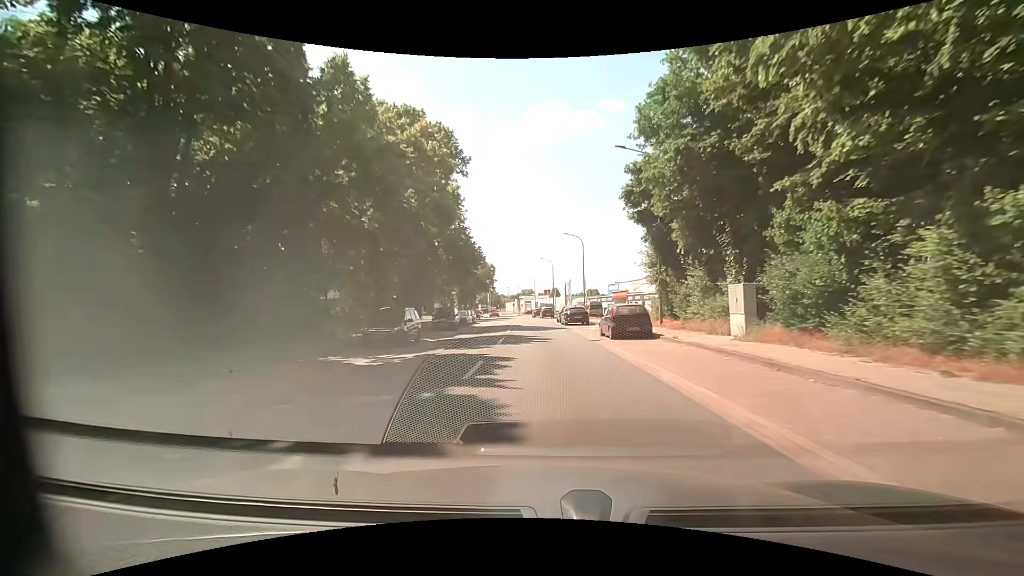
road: tertiary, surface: asphalt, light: Day
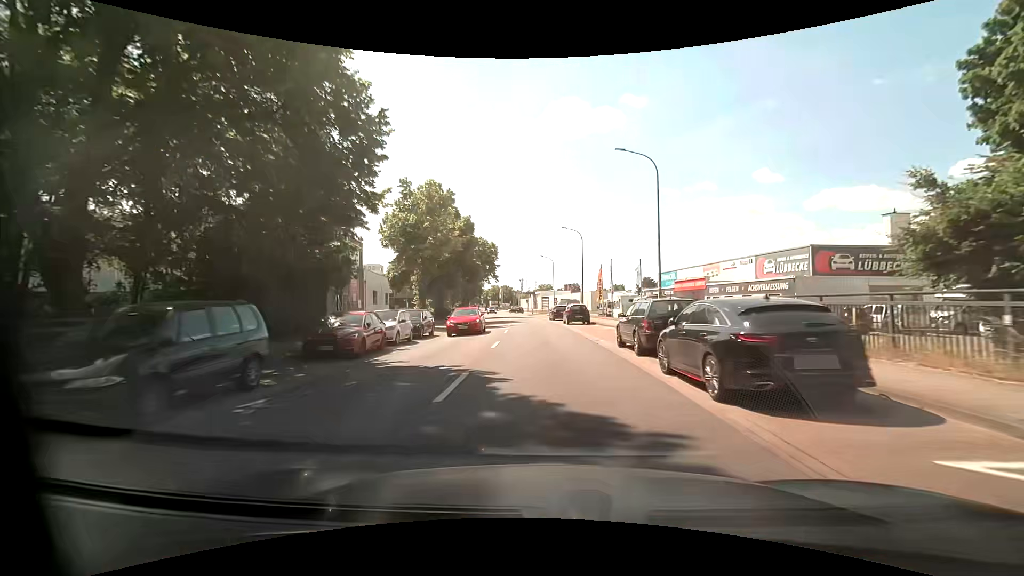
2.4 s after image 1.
(-0.1, +29.5) m; -3°
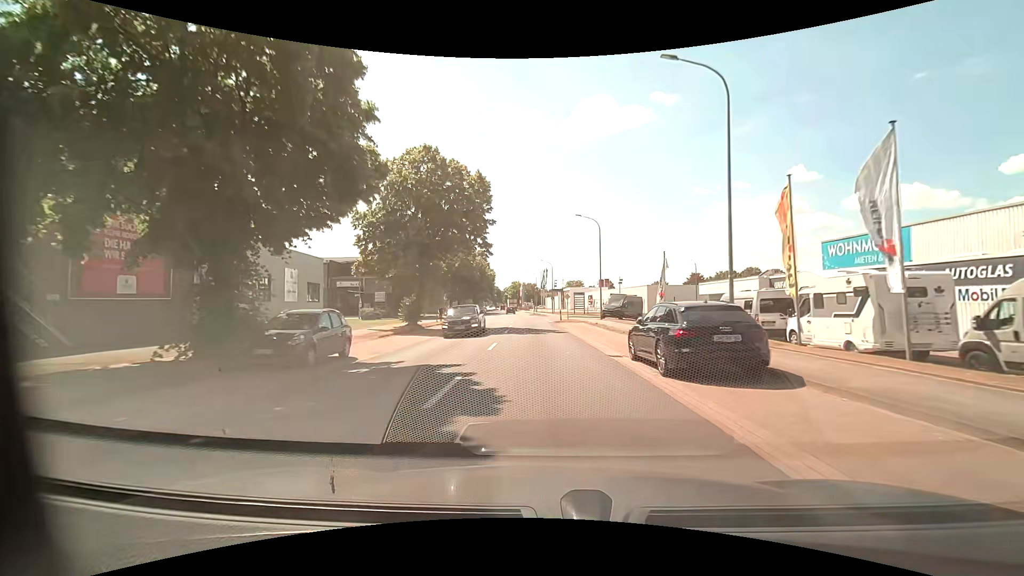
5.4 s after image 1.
(-0.1, +36.6) m; -2°
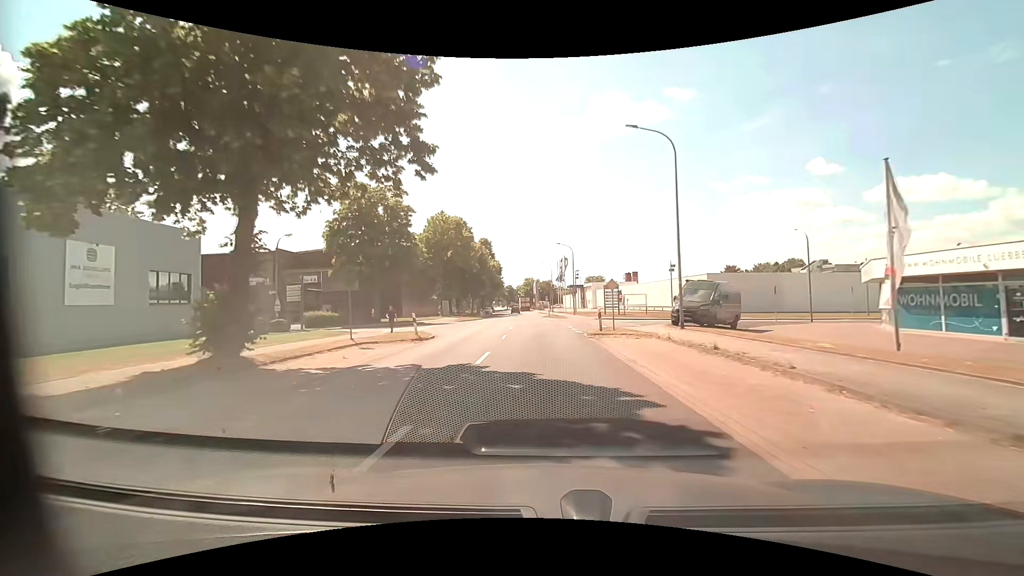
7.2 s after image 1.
(-0.3, +22.0) m; -2°
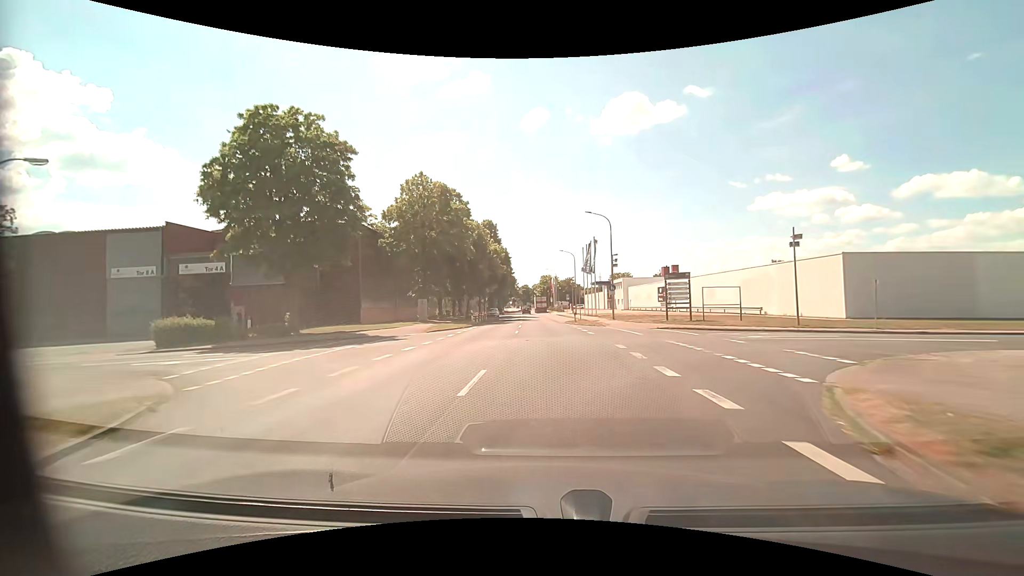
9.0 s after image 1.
(-0.5, +22.3) m; -2°
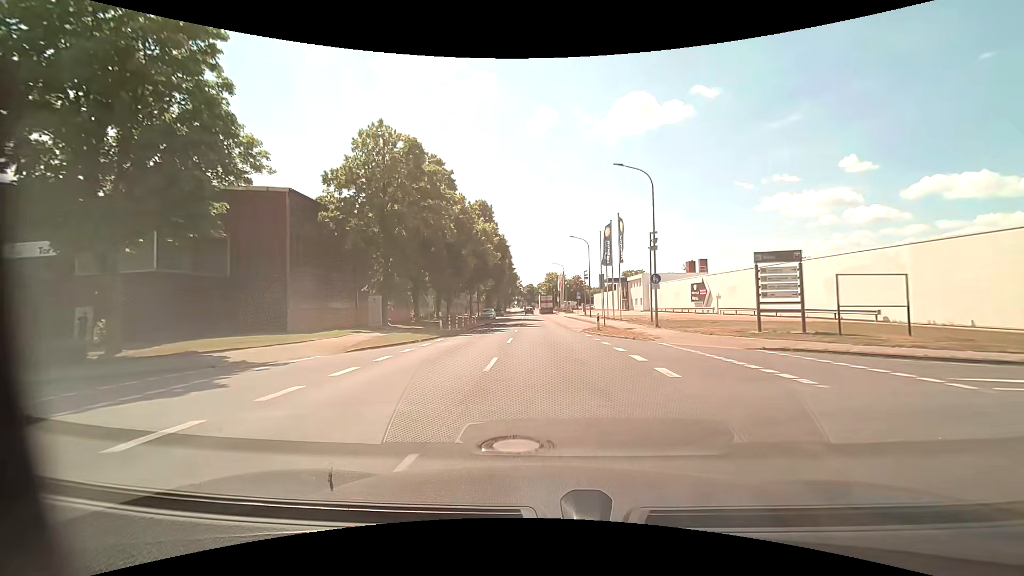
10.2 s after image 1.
(-0.1, +14.9) m; -1°
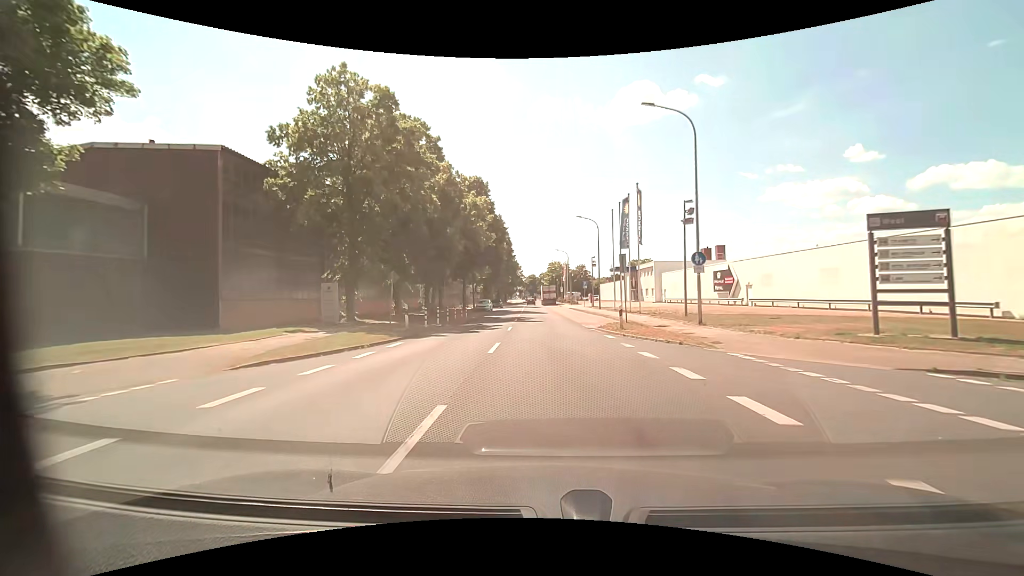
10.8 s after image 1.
(0.0, +7.5) m; 0°
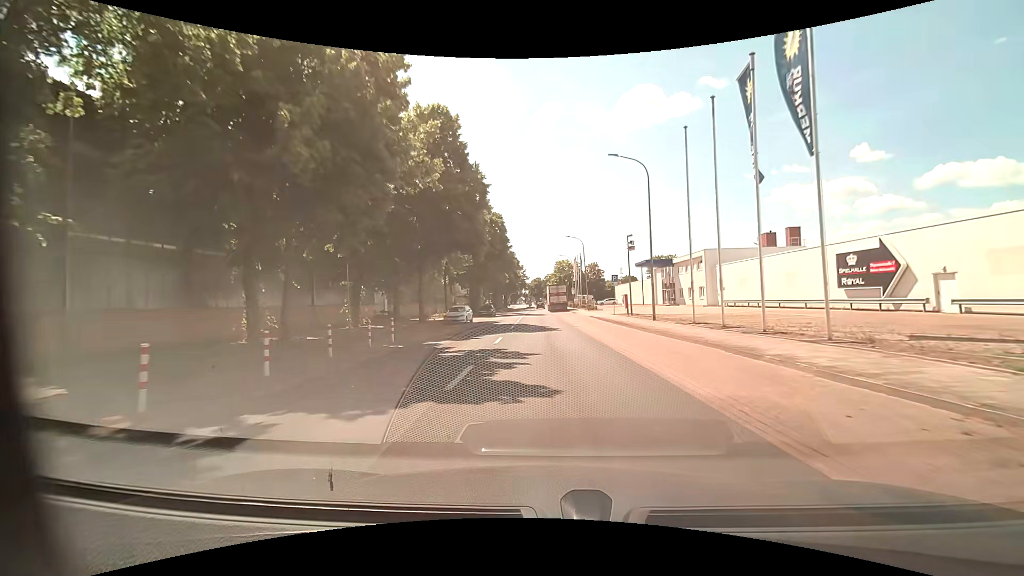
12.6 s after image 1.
(-0.2, +22.6) m; -1°
(0, +10) (0, +20) (0, +30) (0, +40) (-1, +50) (-1, +60) (-1, +70) (-2, +80) (-2, +90) (-1, +100) m
